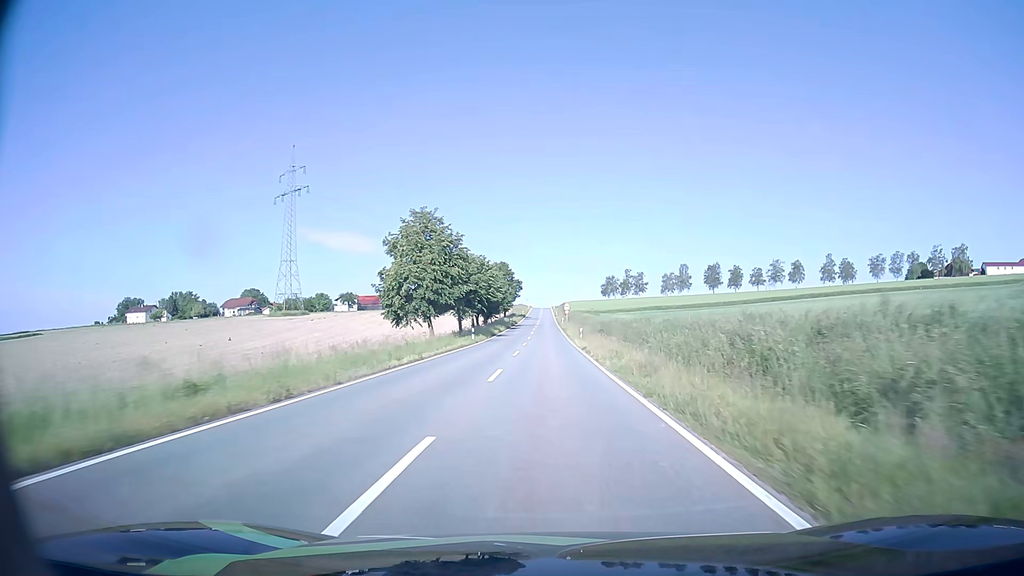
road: tertiary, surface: asphalt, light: Day
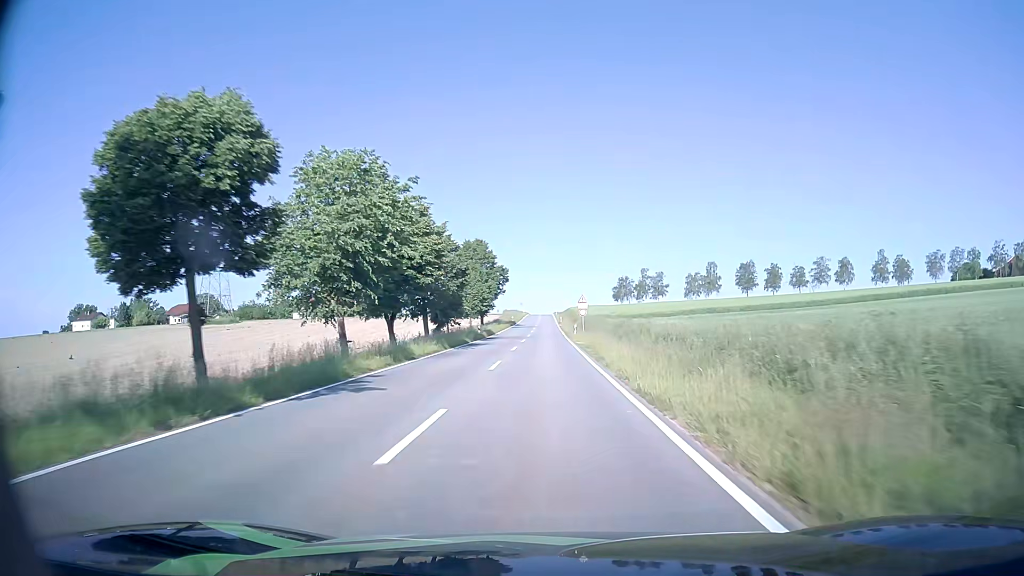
(+0.1, +46.8) m; 0°
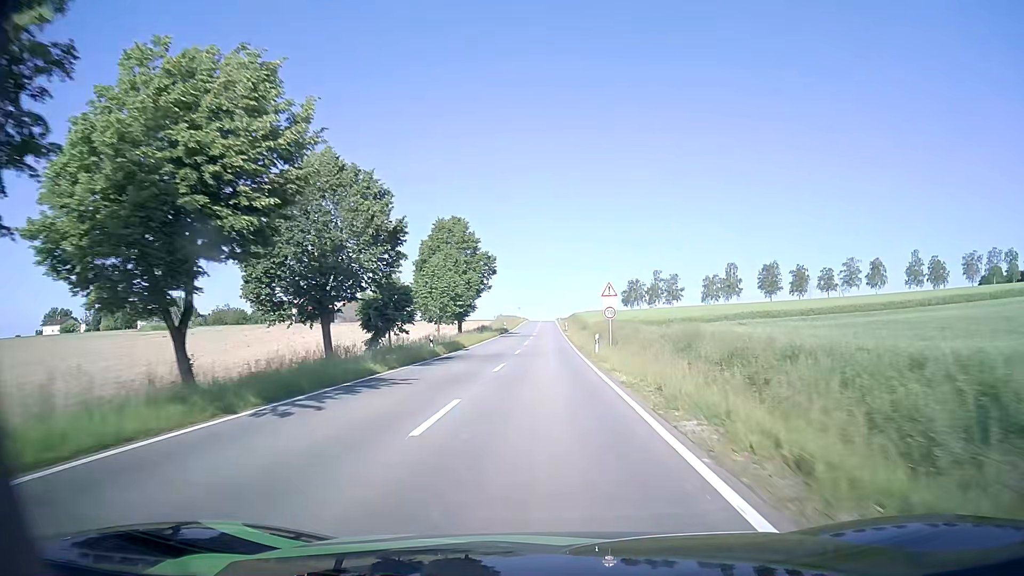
(-0.1, +23.2) m; 0°
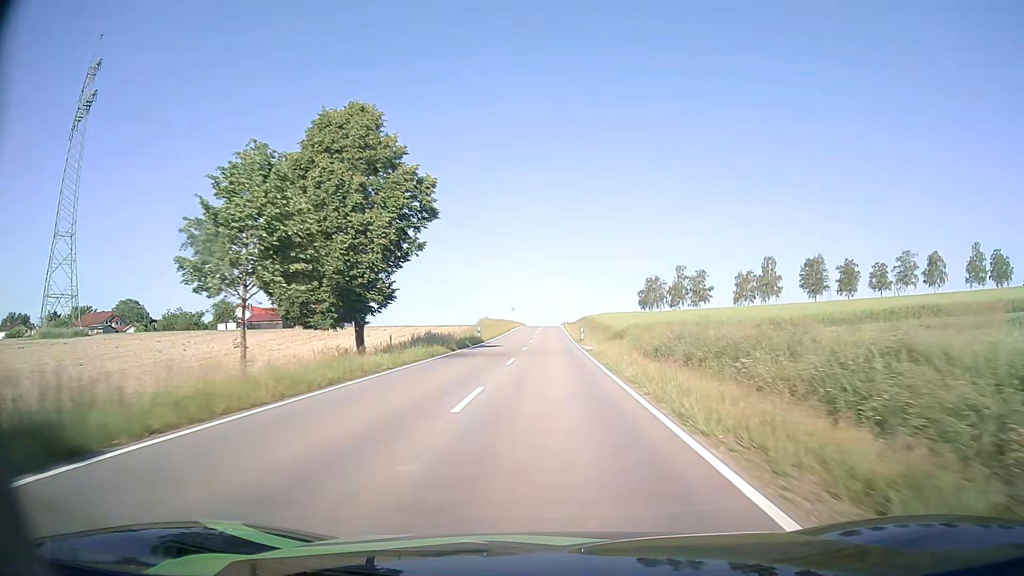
(-0.1, +34.7) m; 0°
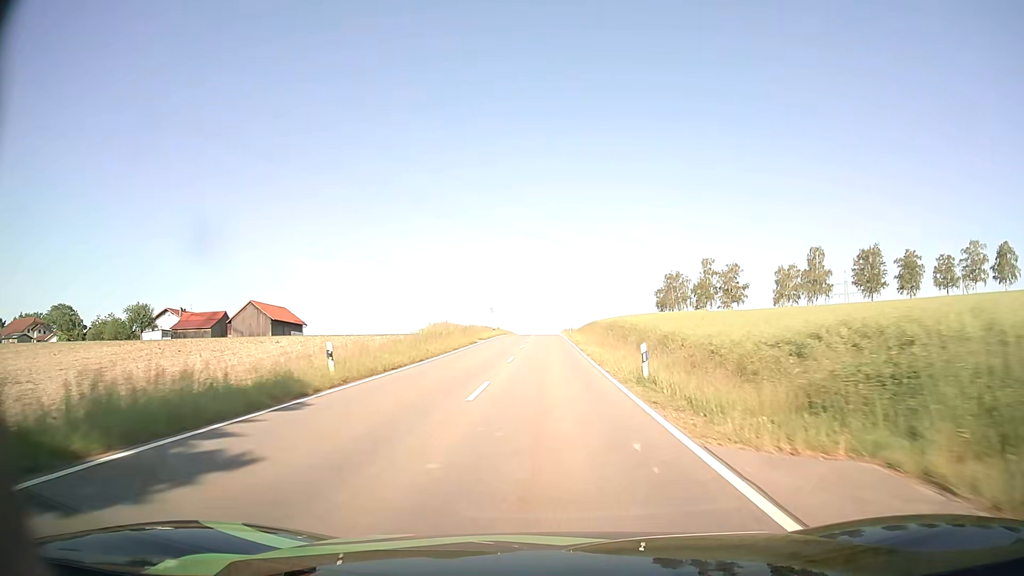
(+0.2, +35.0) m; 0°
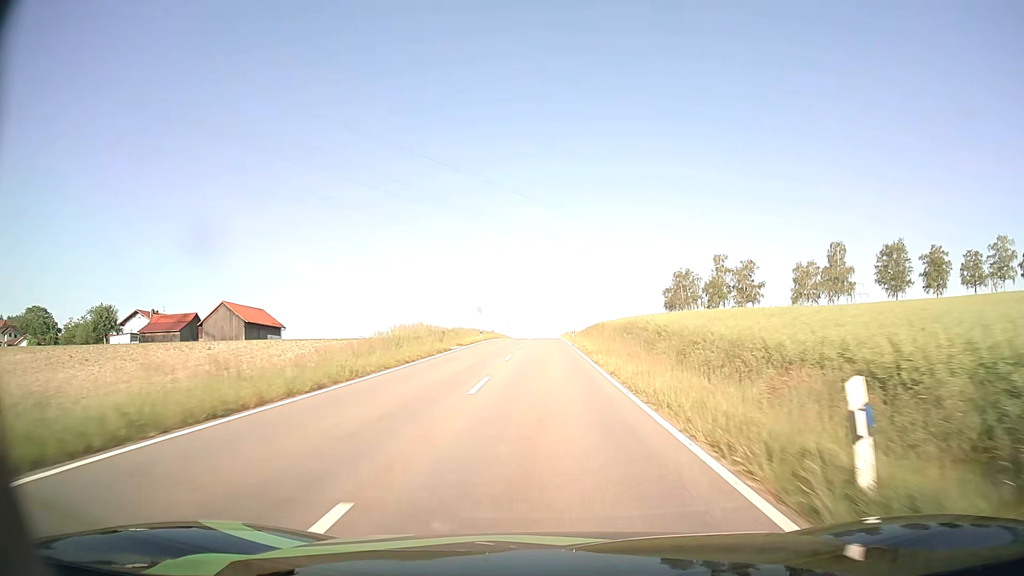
(0.0, +11.7) m; 0°
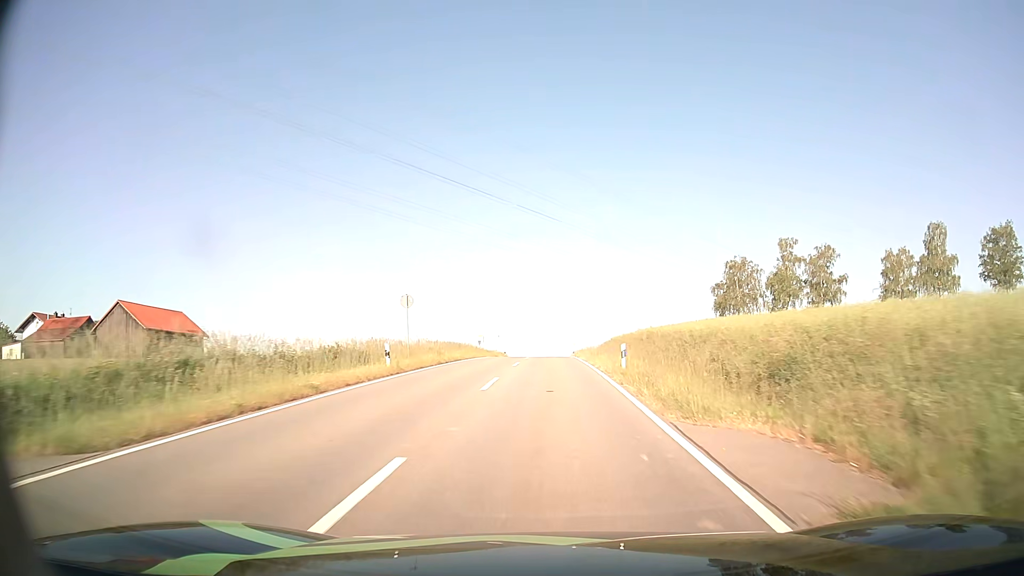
(-0.2, +35.3) m; -1°
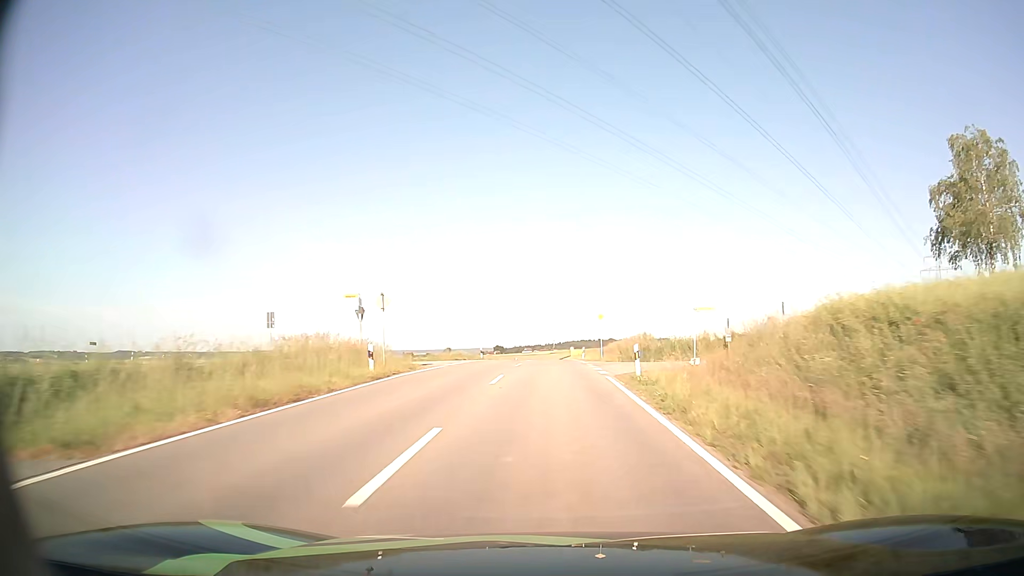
(+0.1, +59.6) m; 0°
(0, +10) (0, +20) (0, +30) (0, +40) (0, +50) (0, +60) (0, +70) (0, +80) (0, +90) (0, +100) m
